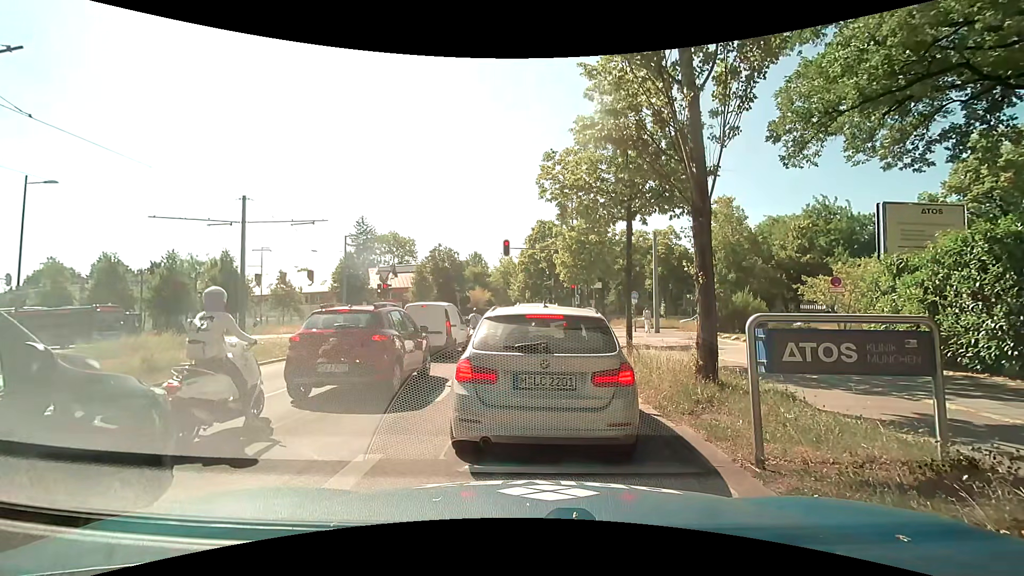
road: secondary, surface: asphalt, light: Day
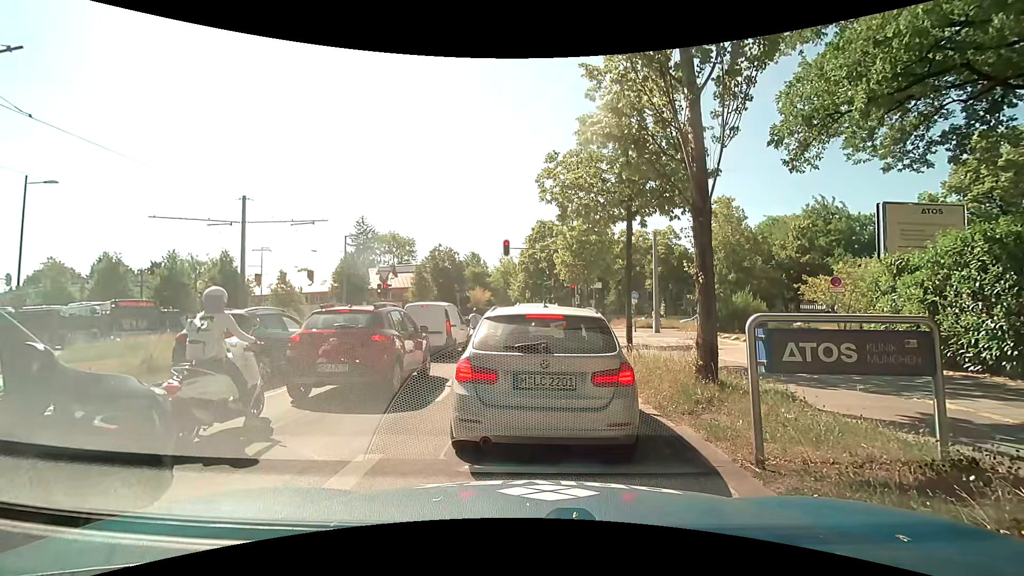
(0.0, 0.0) m; 0°
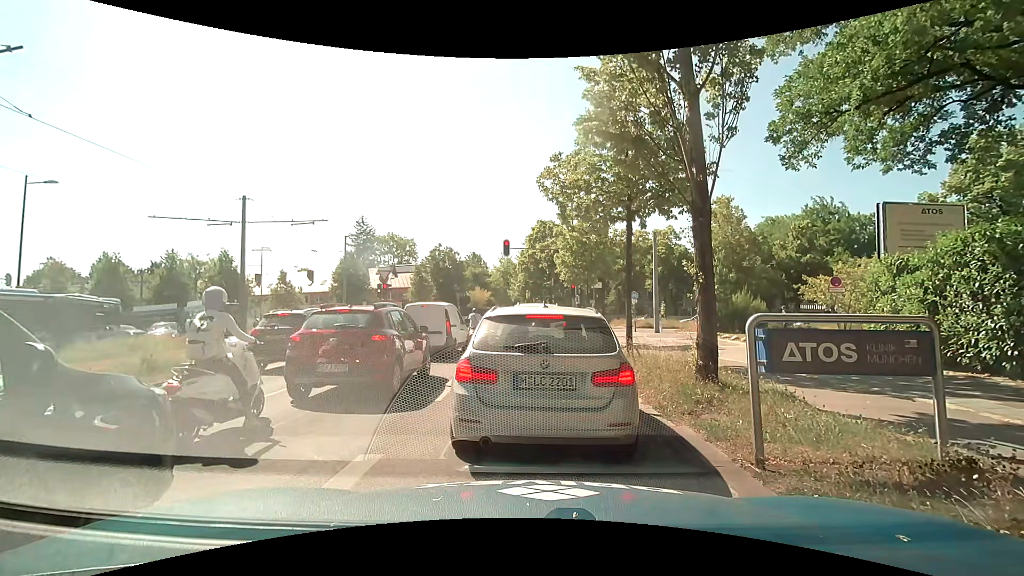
(0.0, 0.0) m; 0°
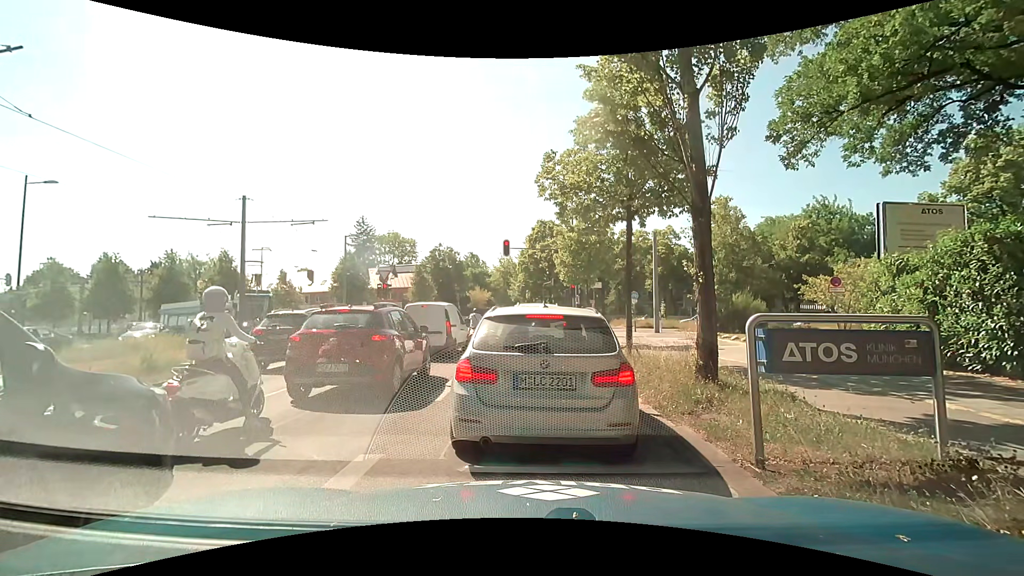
(0.0, 0.0) m; 0°
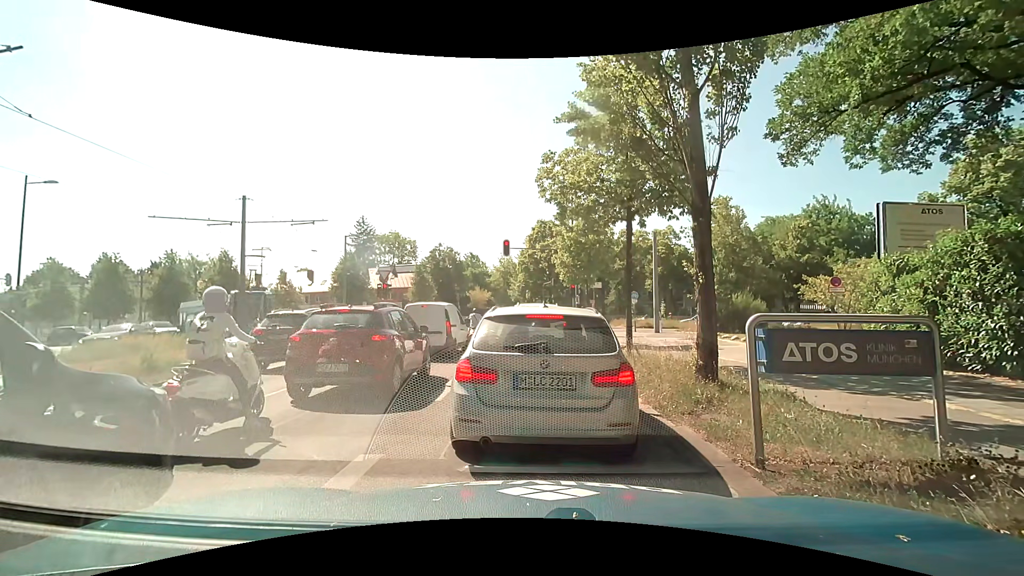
(0.0, 0.0) m; 0°
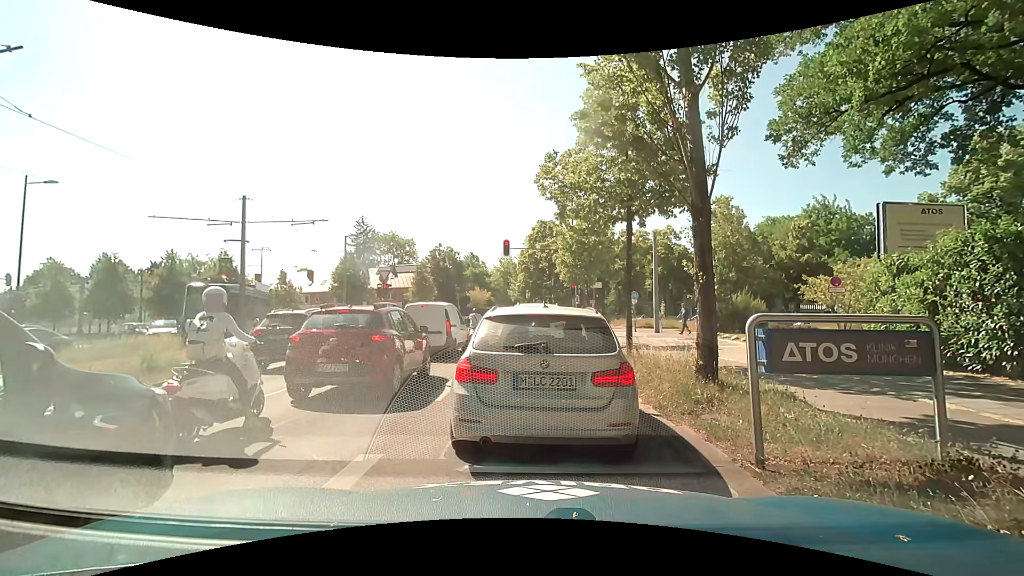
(0.0, 0.0) m; 0°
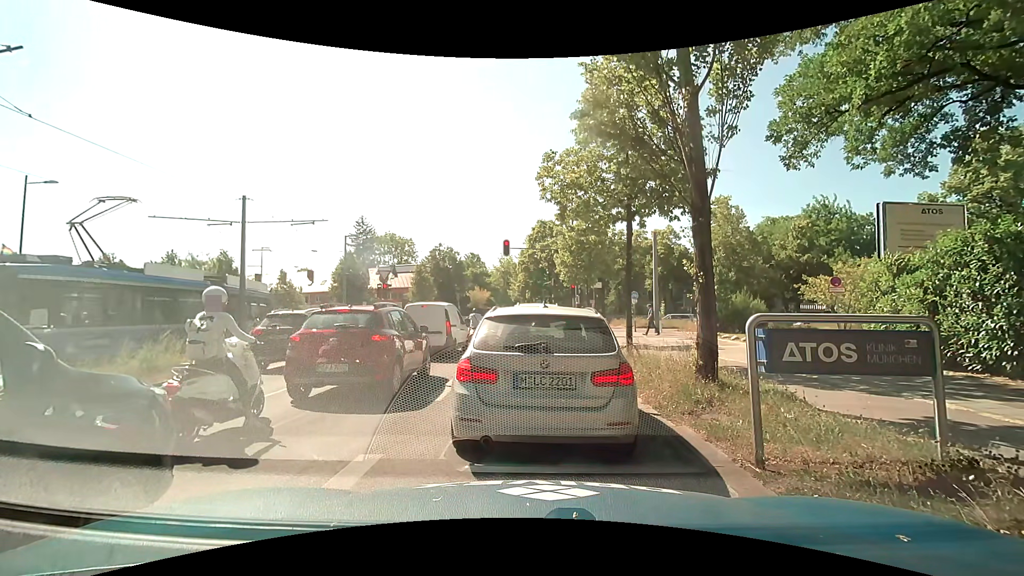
(0.0, 0.0) m; 0°
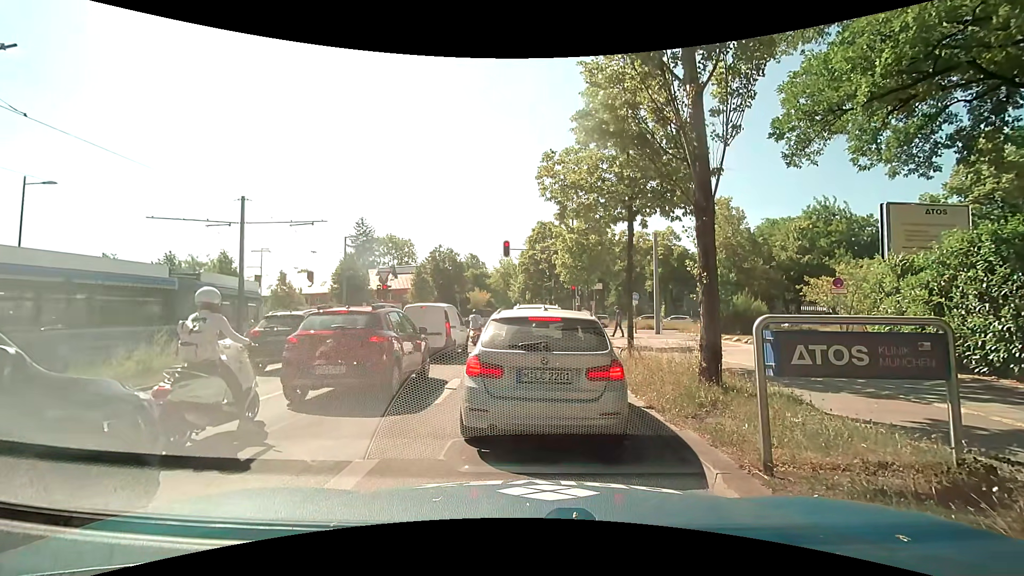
(0.0, +0.1) m; 0°
